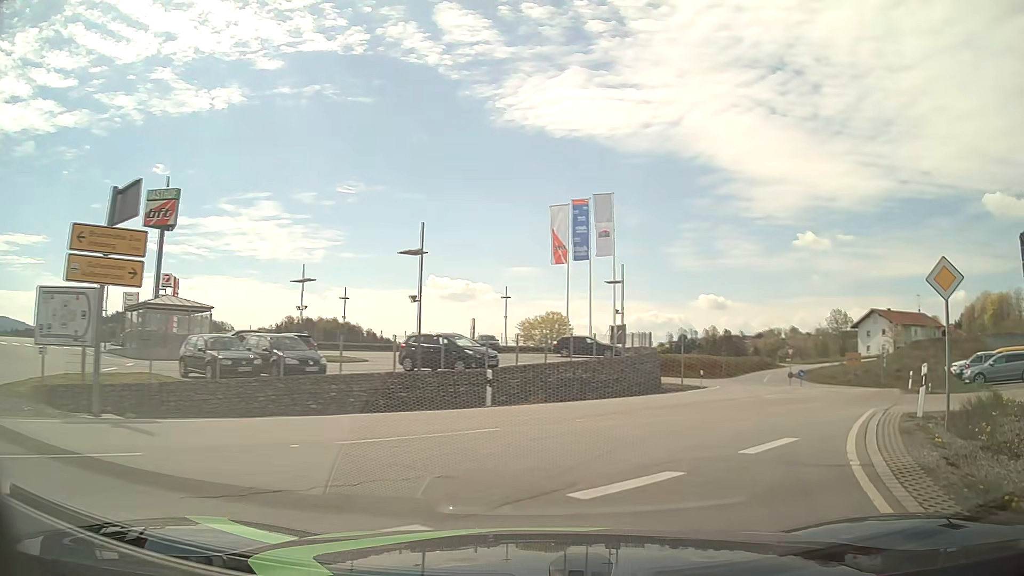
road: tertiary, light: Day
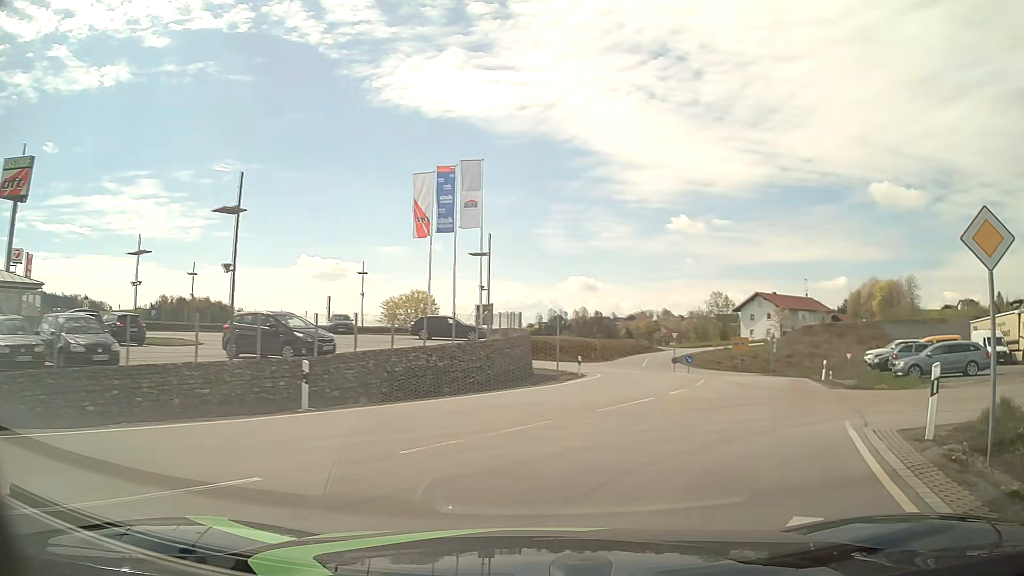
(+0.5, +4.9) m; +10°
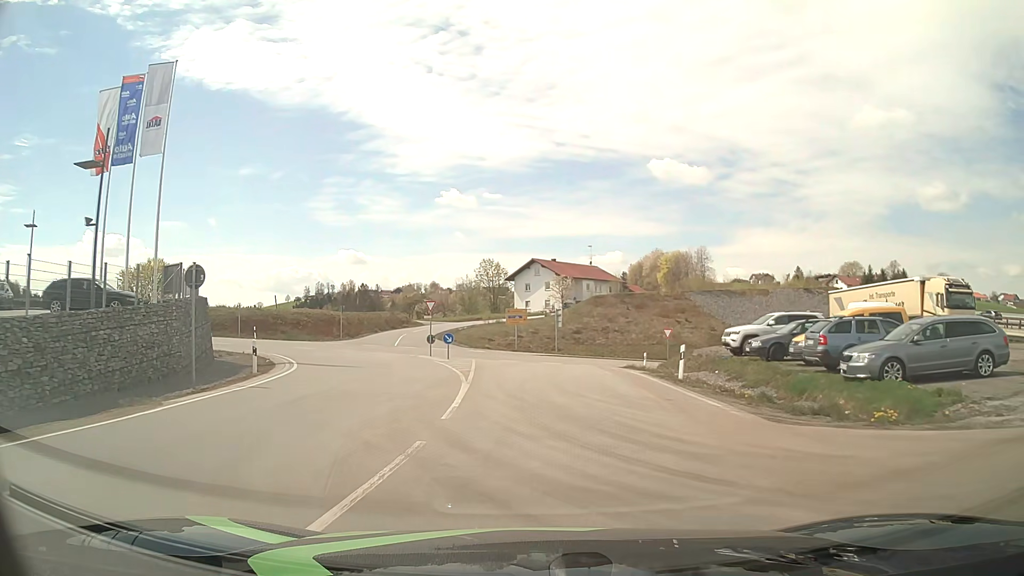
(+3.6, +14.4) m; +21°
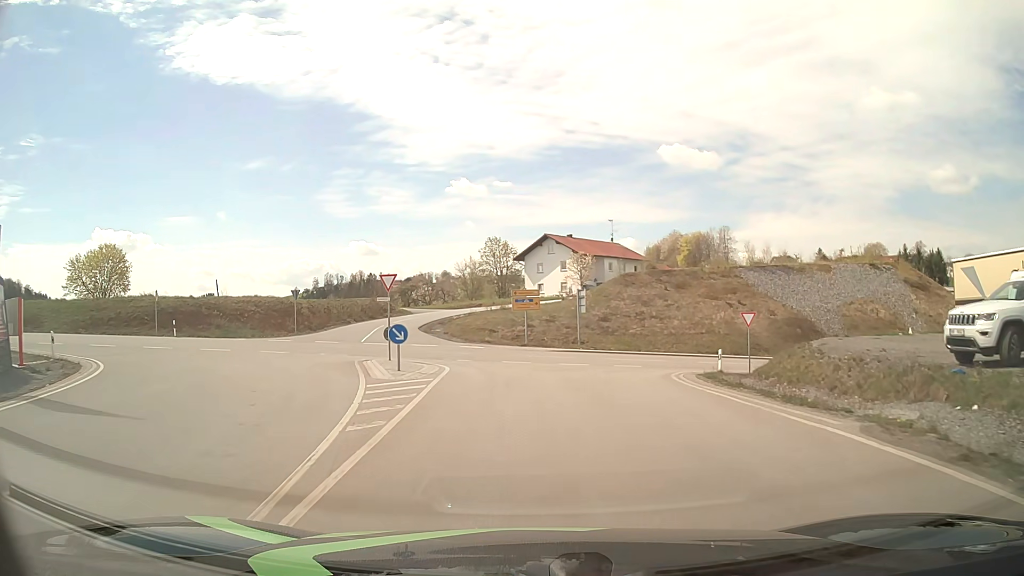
(-0.1, +15.8) m; -1°
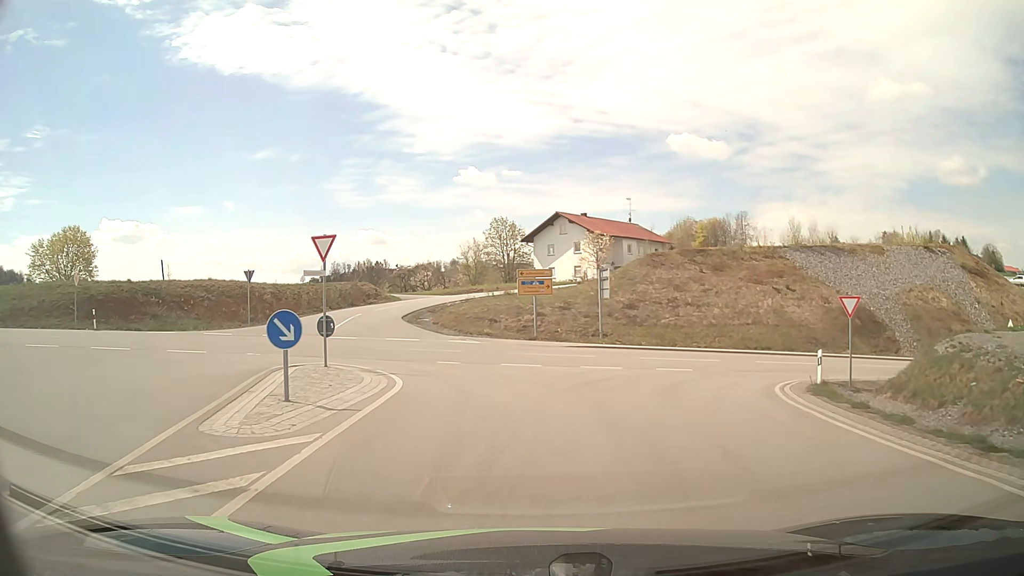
(-0.1, +9.8) m; 0°
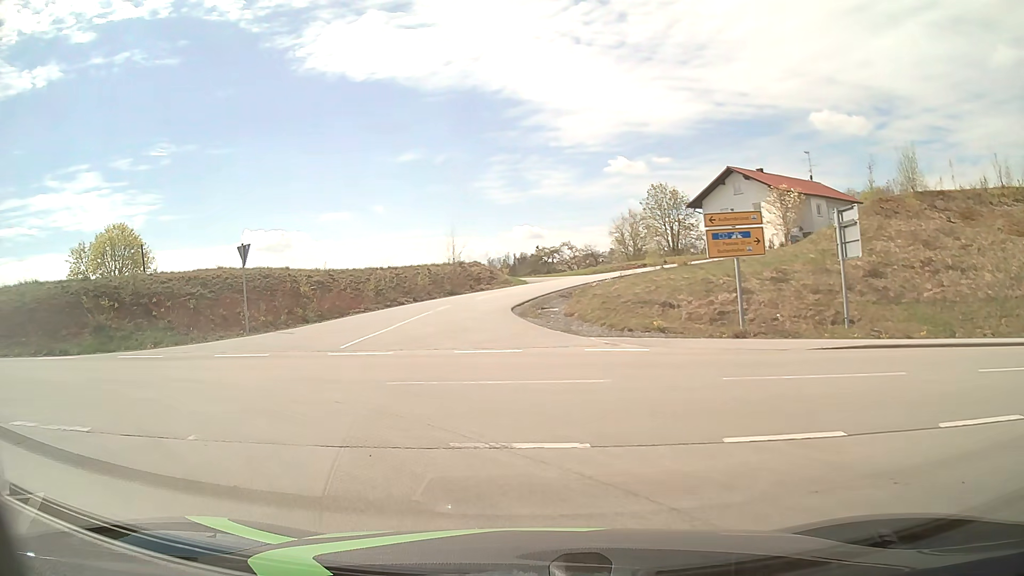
(-1.1, +16.7) m; -15°
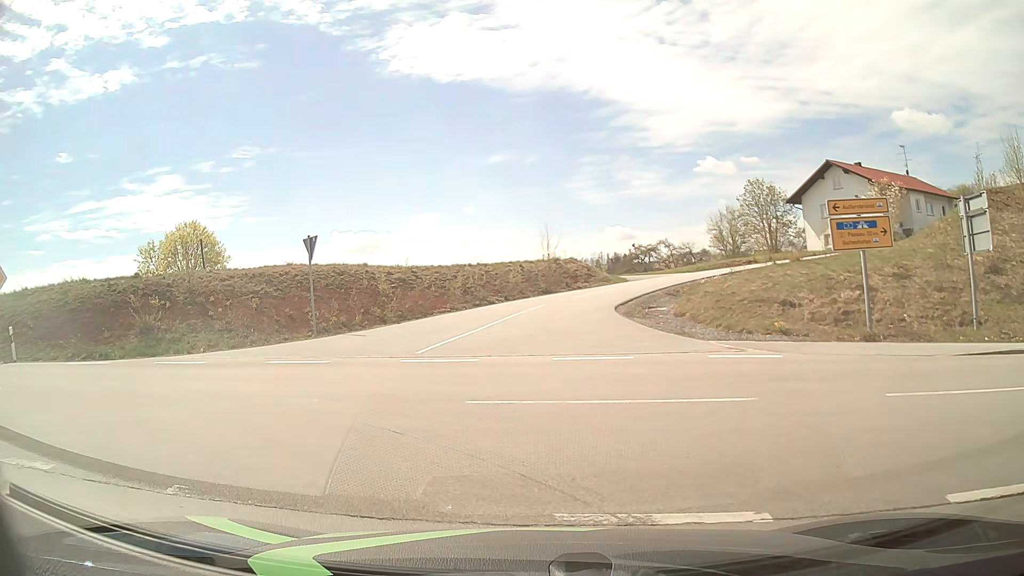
(-0.1, +2.6) m; -7°
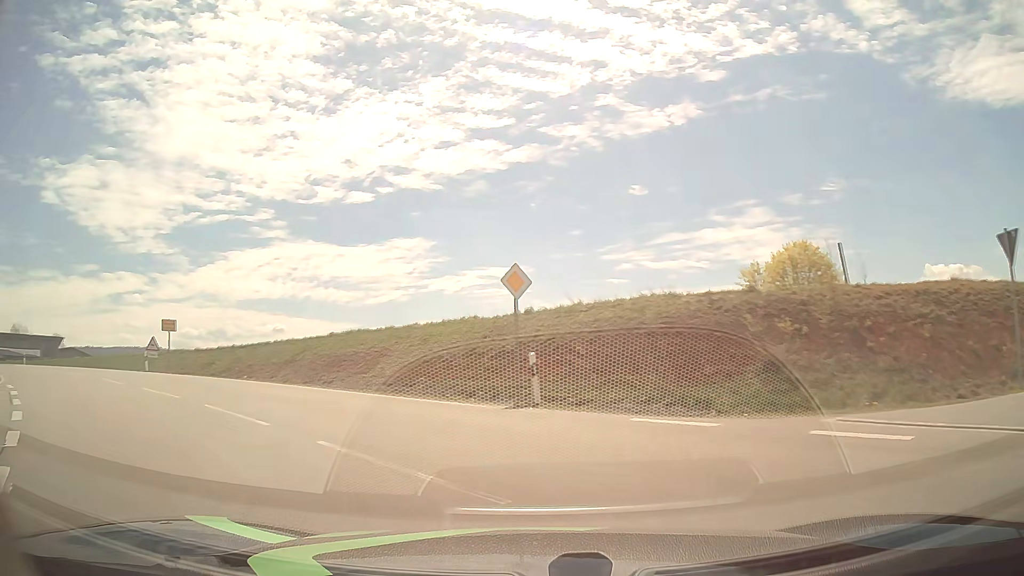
(-3.5, +7.2) m; -51°
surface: asphalt
(-3, +10) (-8, +18) (-16, +24) (-24, +30) (-33, +35) (-41, +40) (-51, +44) (-60, +48) (-69, +51) (-79, +55) m
